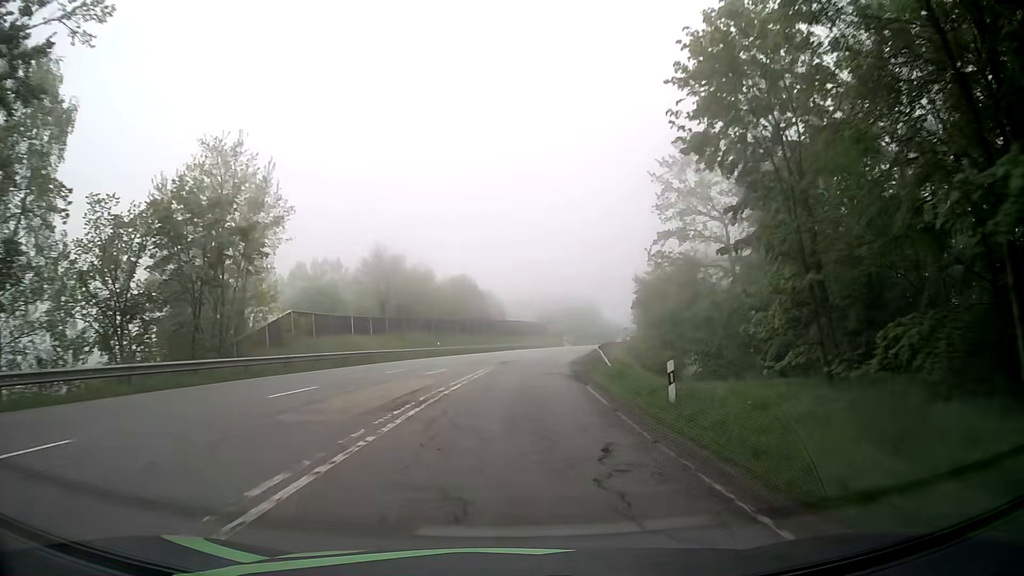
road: secondary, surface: asphalt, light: Day
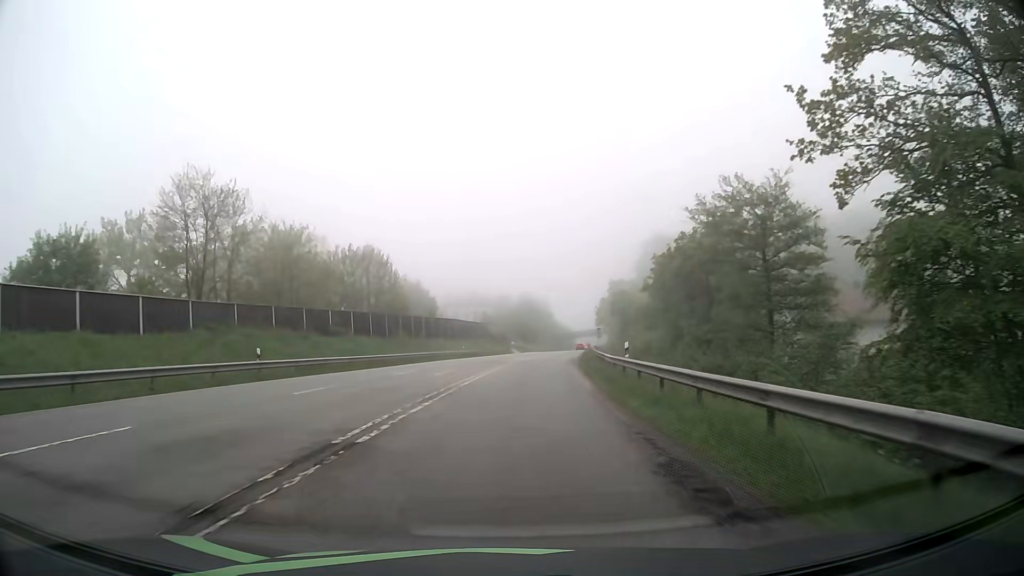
(+1.7, +33.5) m; +5°
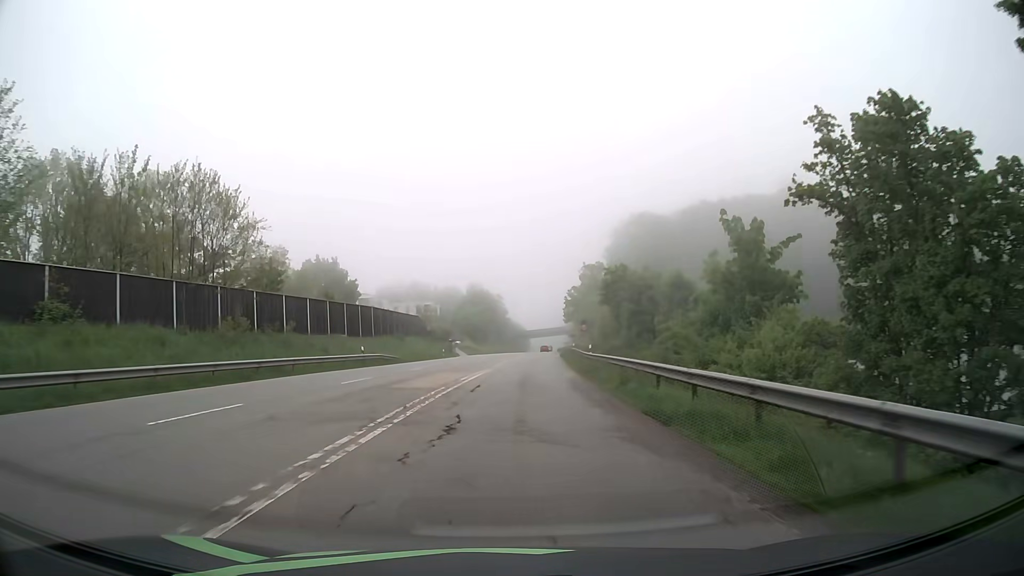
(+1.3, +31.2) m; +4°
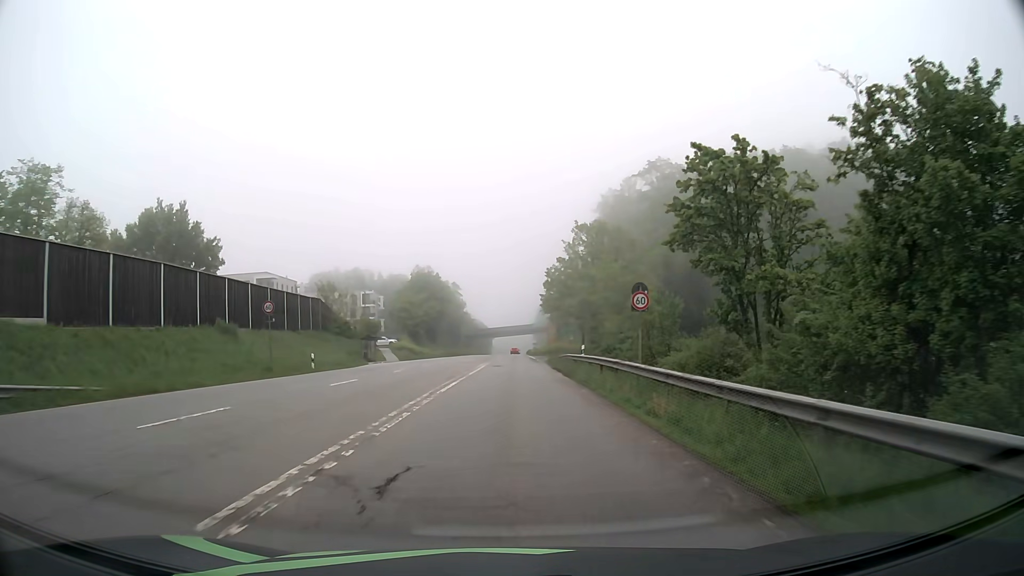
(+1.4, +38.7) m; +3°
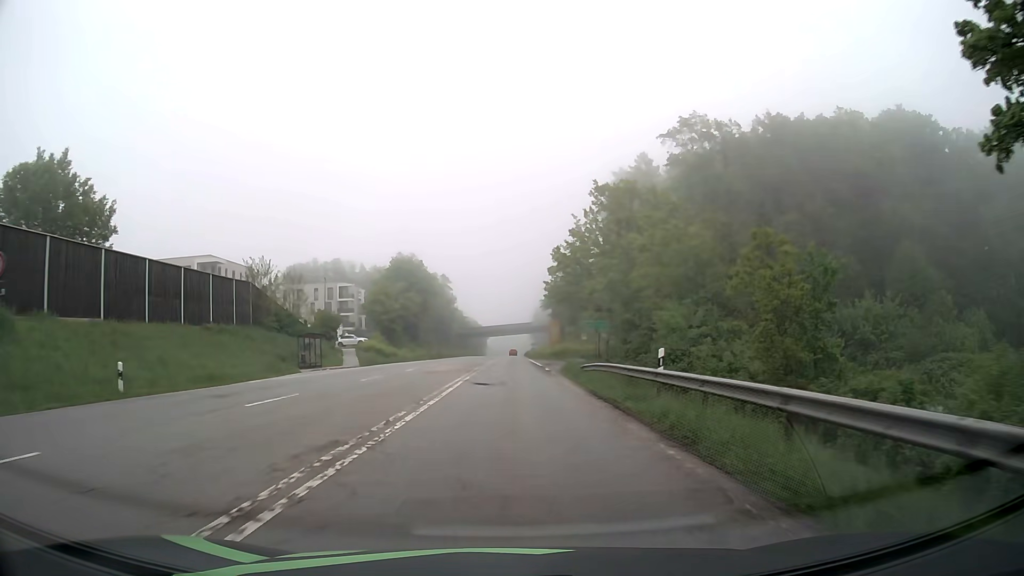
(+0.1, +18.8) m; 0°
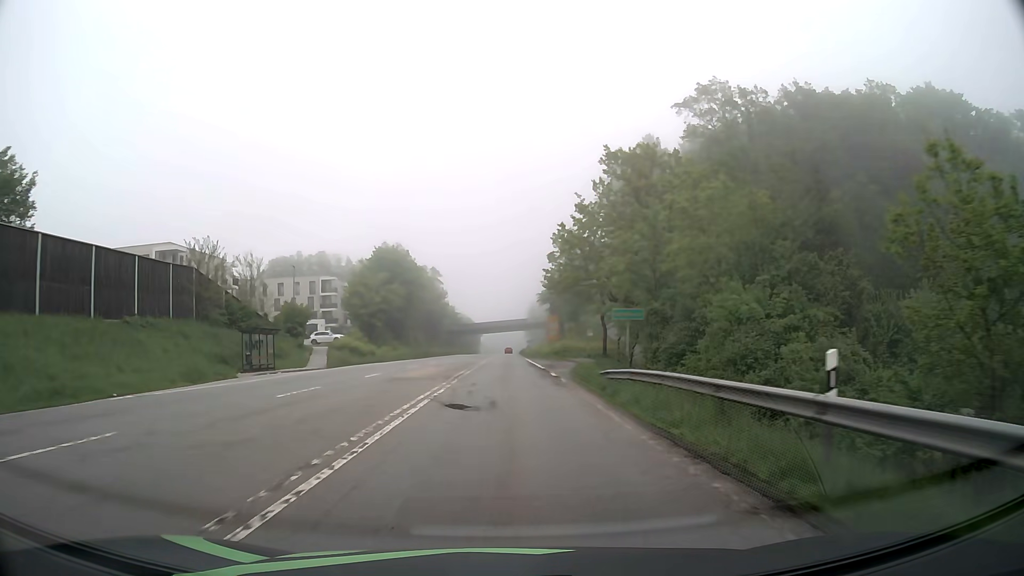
(0.0, +9.3) m; 0°
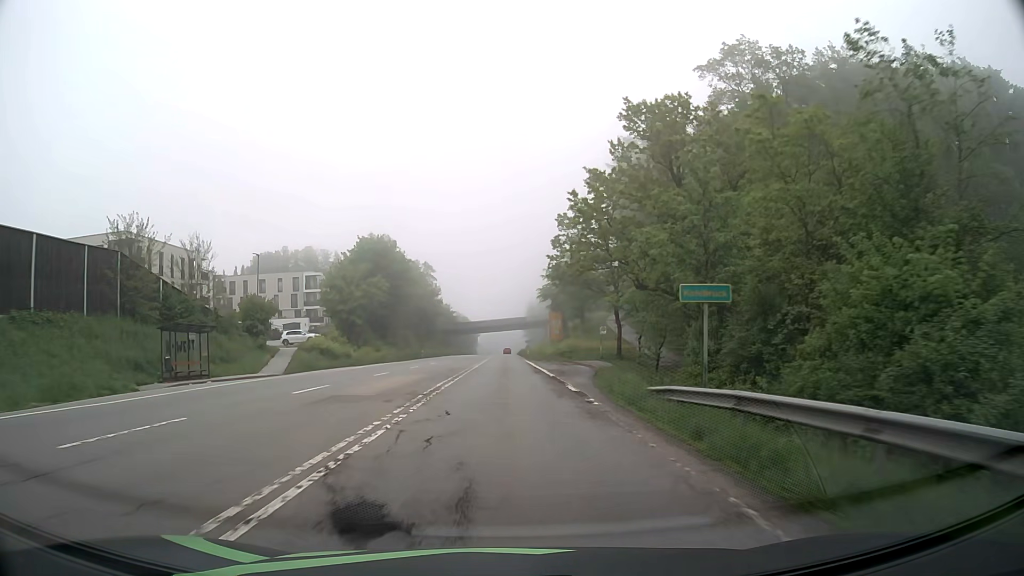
(+0.1, +9.3) m; 0°
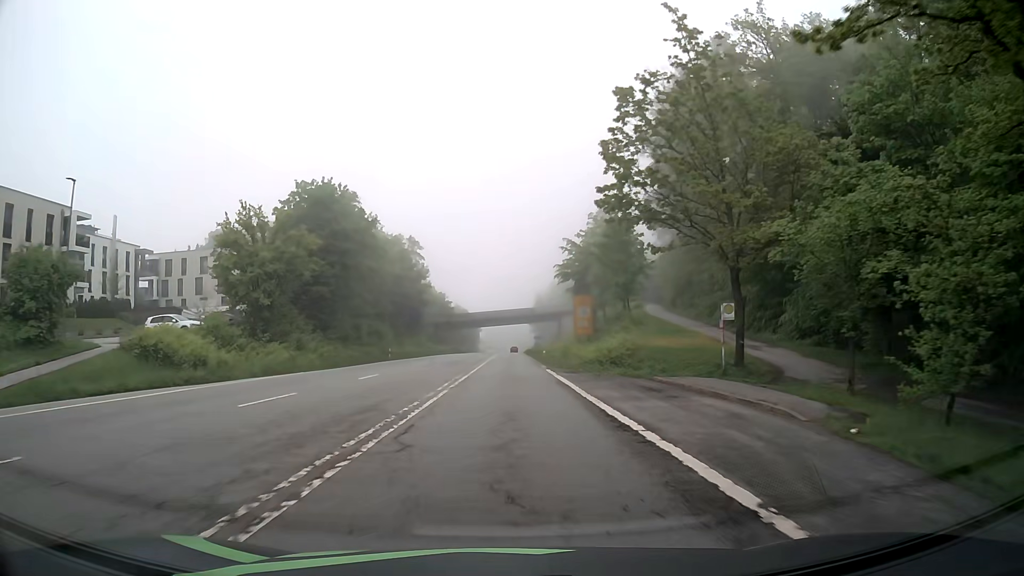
(-0.1, +27.8) m; -1°
(0, +10) (0, +20) (0, +30) (0, +40) (0, +50) (0, +60) (0, +70) (0, +80) (+1, +90) (+1, +100) m
